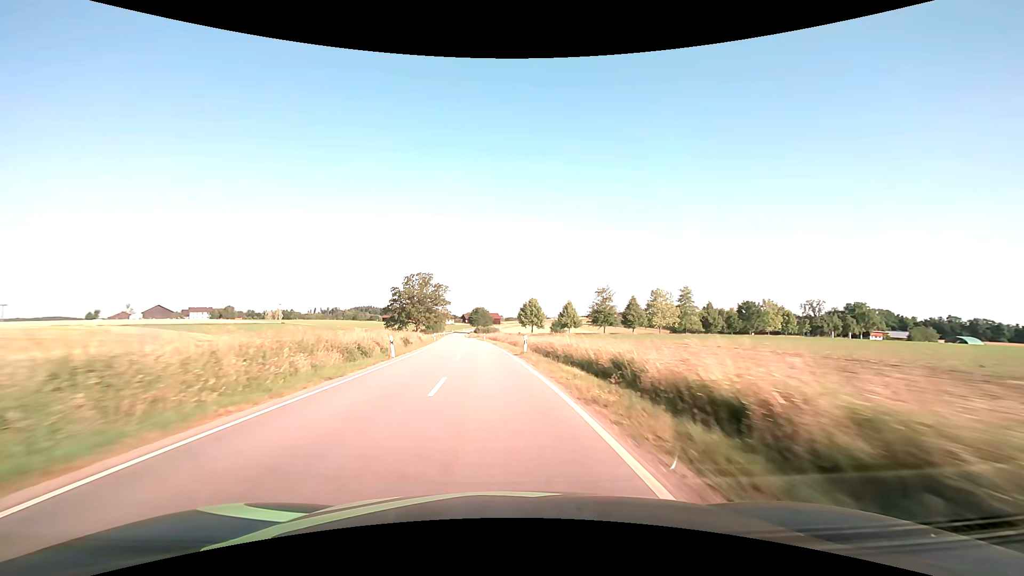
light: Day
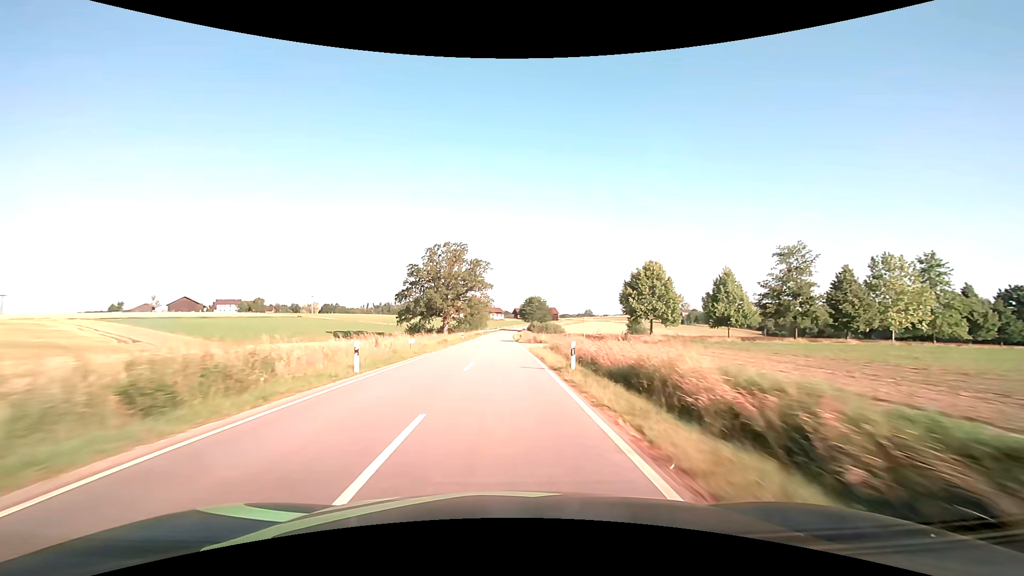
(-3.9, +54.9) m; -6°
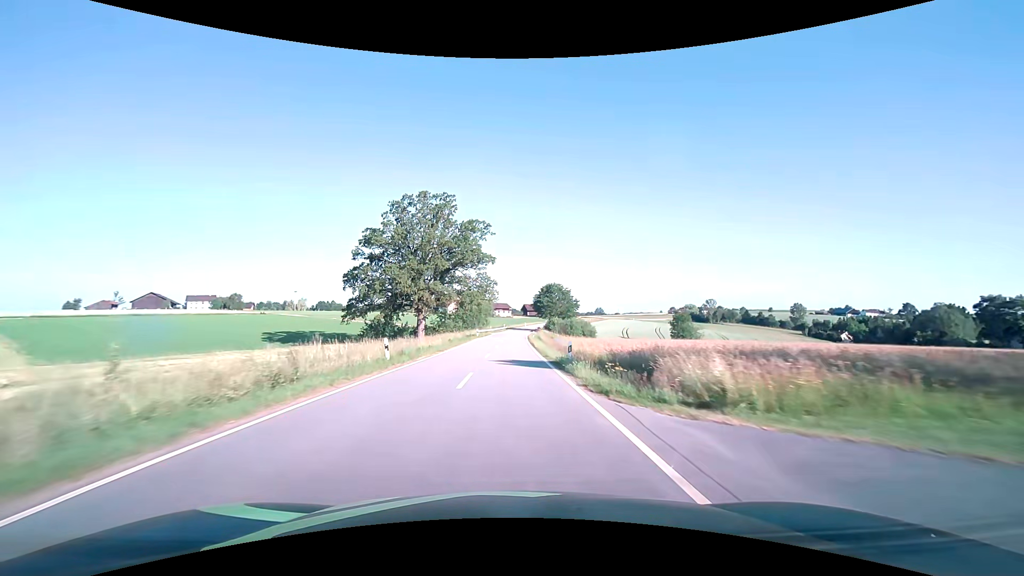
(-0.5, +41.4) m; -1°
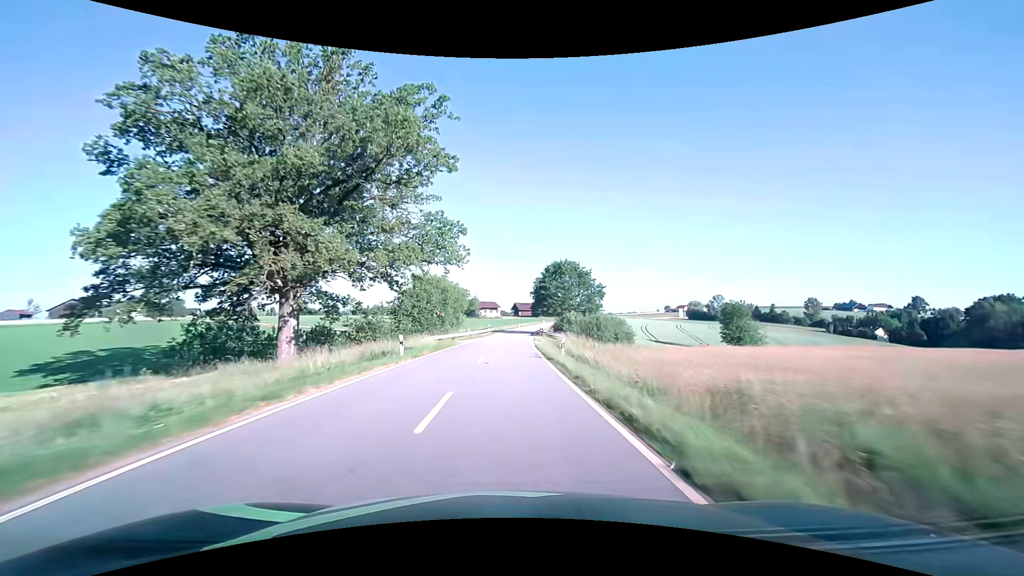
(+0.4, +41.4) m; +1°
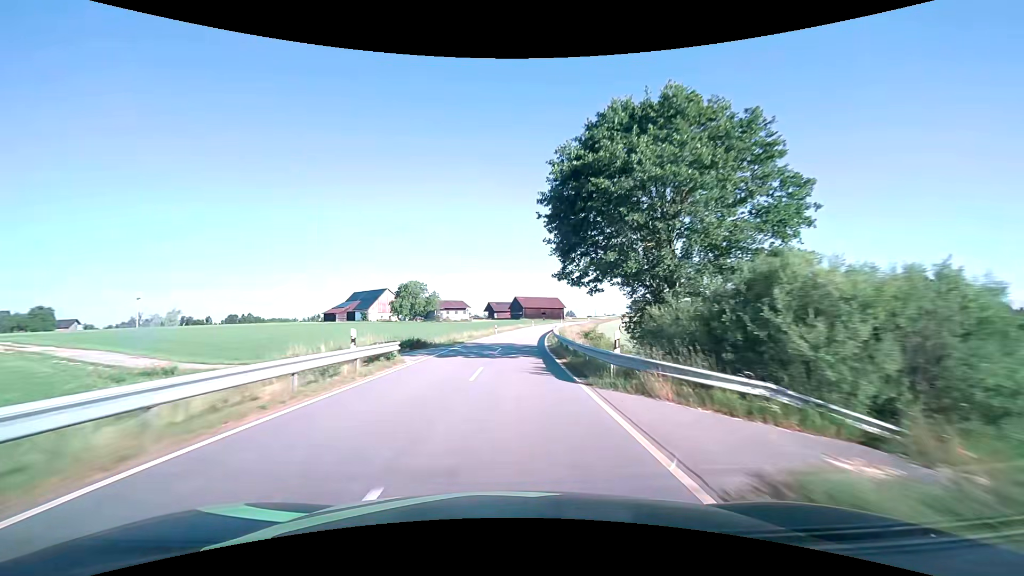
(+1.1, +54.8) m; +3°
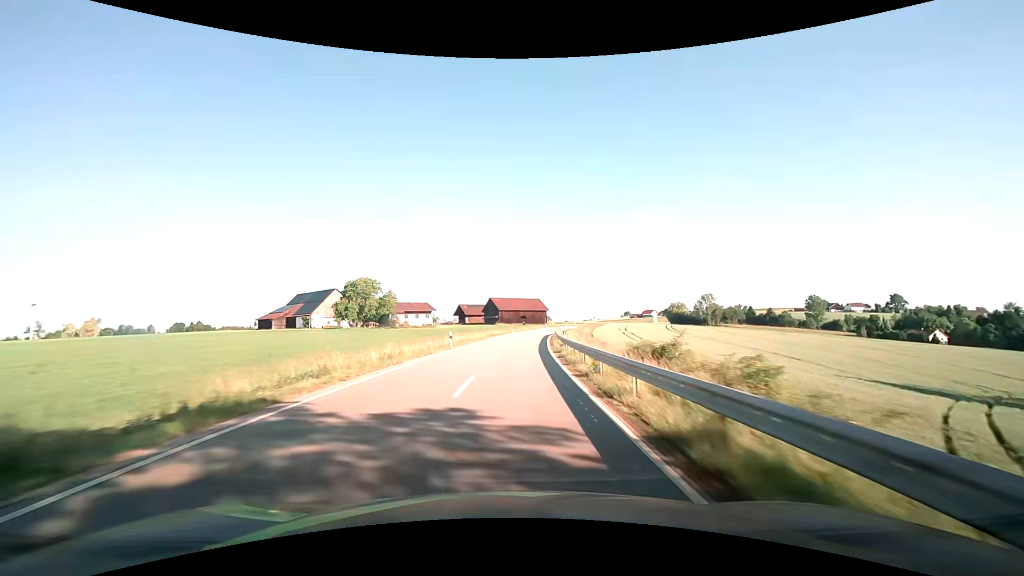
(+0.4, +27.2) m; +2°
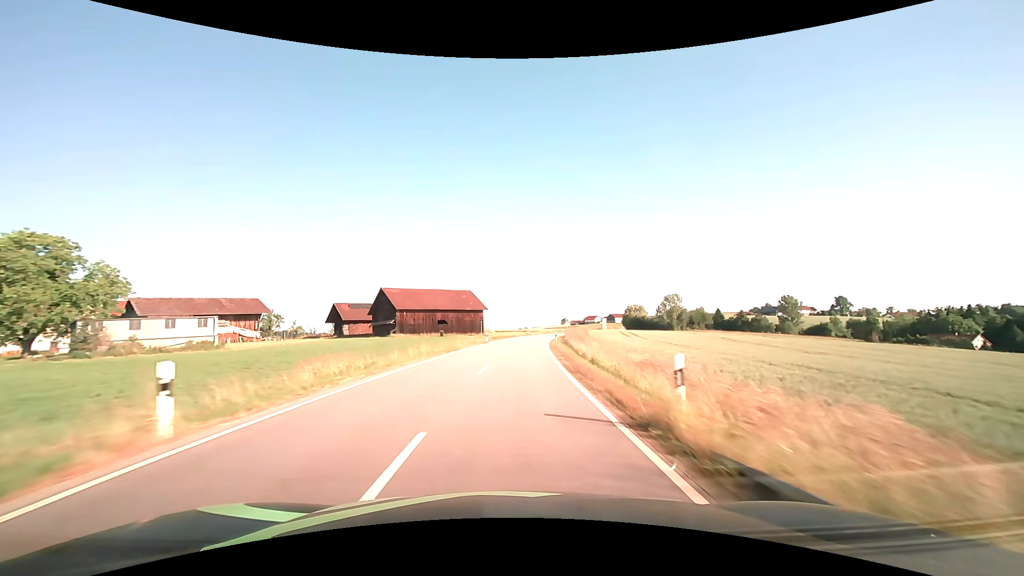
(+4.5, +67.6) m; +8°
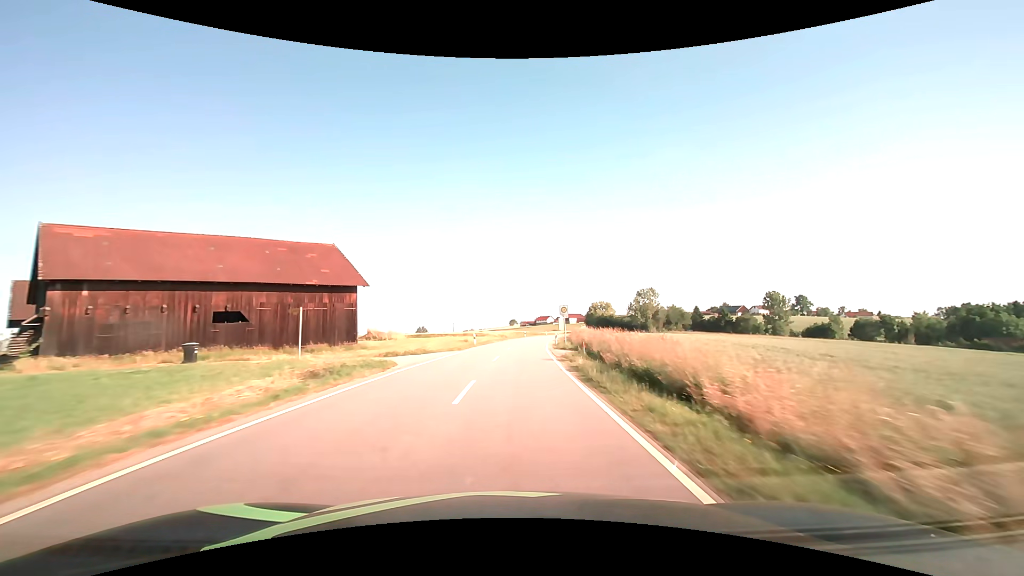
(+2.8, +54.3) m; +6°
(0, +10) (0, +20) (+1, +30) (+1, +40) (+2, +50) (+3, +60) (+5, +70) (+6, +80) (+7, +90) (+9, +99) m
